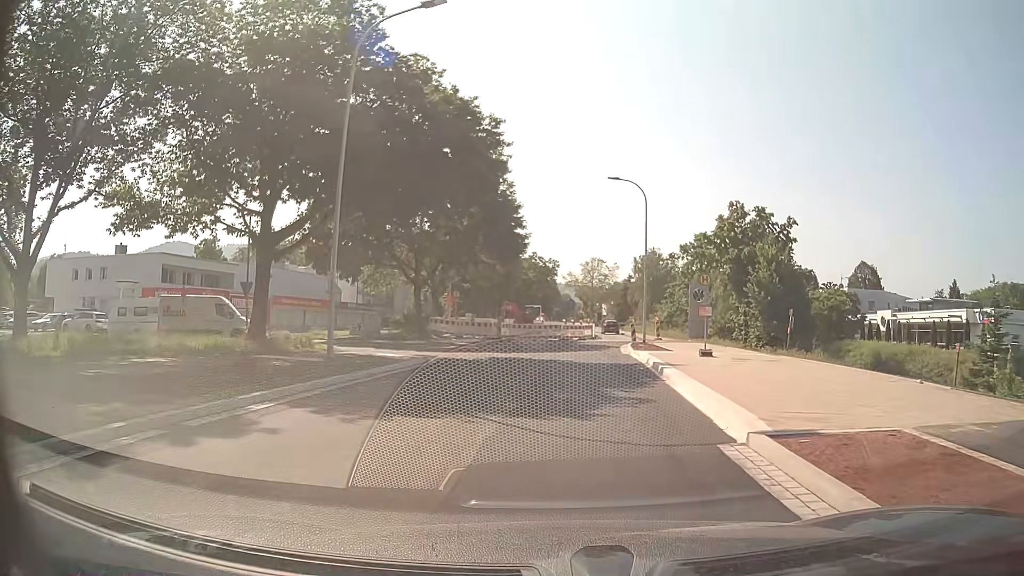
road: tertiary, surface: asphalt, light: Day
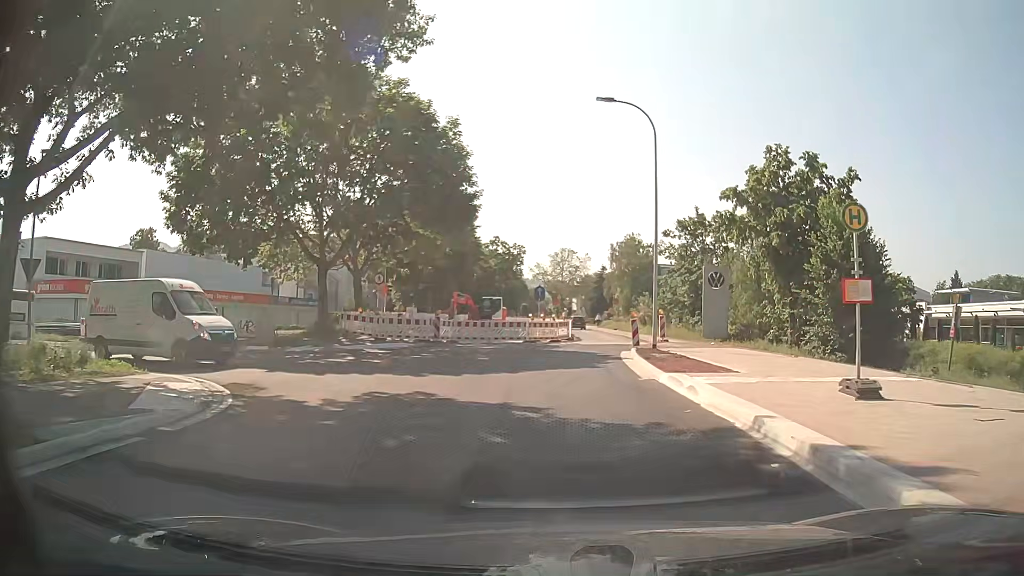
(+0.2, +13.4) m; +2°
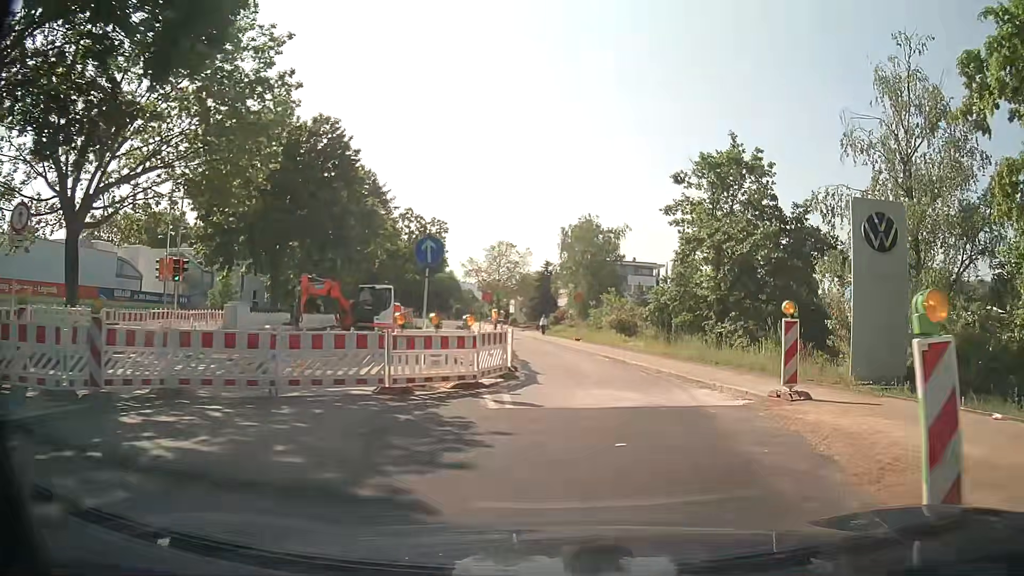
(+0.4, +22.2) m; +5°
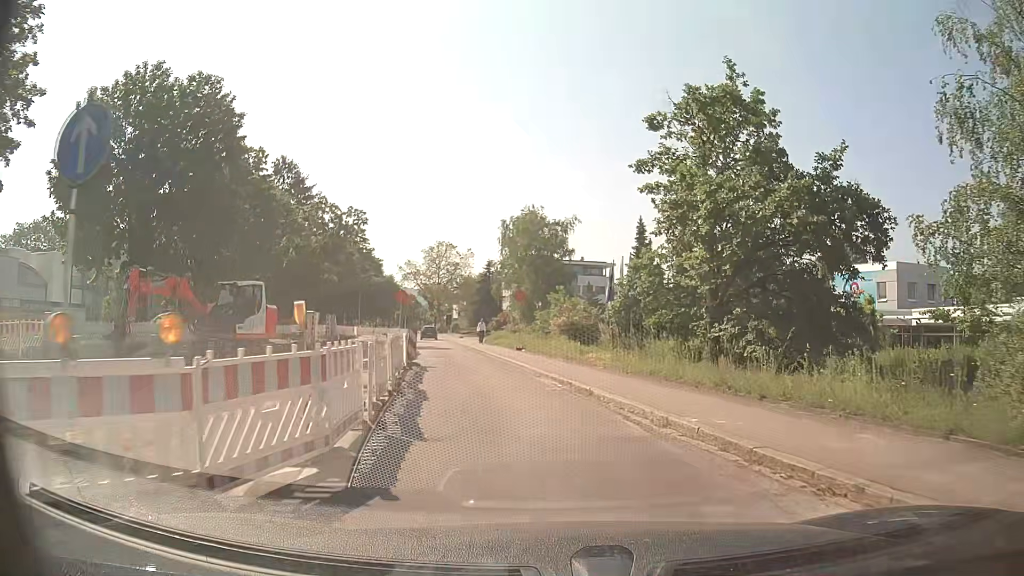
(+0.5, +8.8) m; +5°
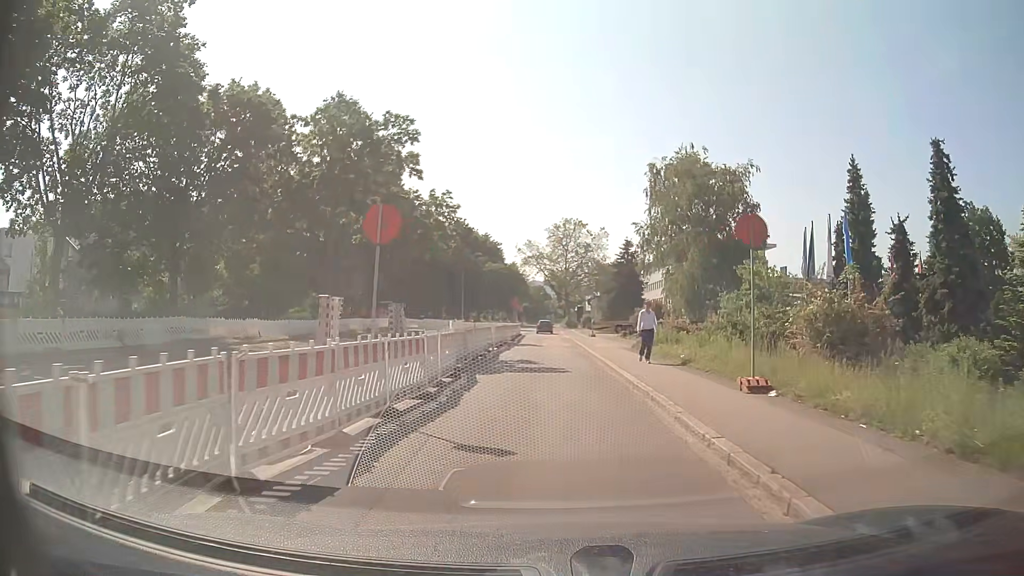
(-2.7, +22.2) m; -12°
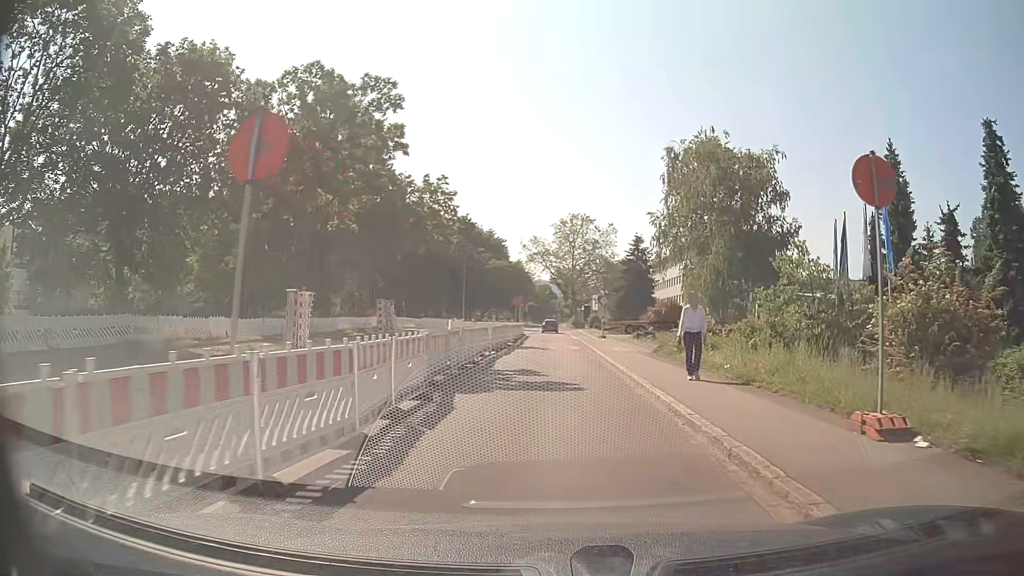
(0.0, +4.5) m; -1°
